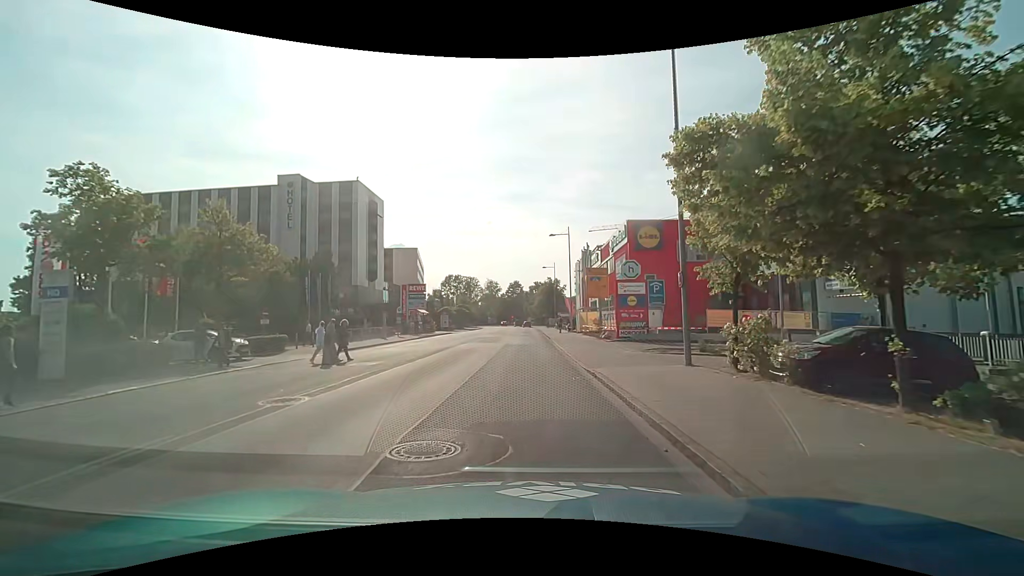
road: service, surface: asphalt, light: Day
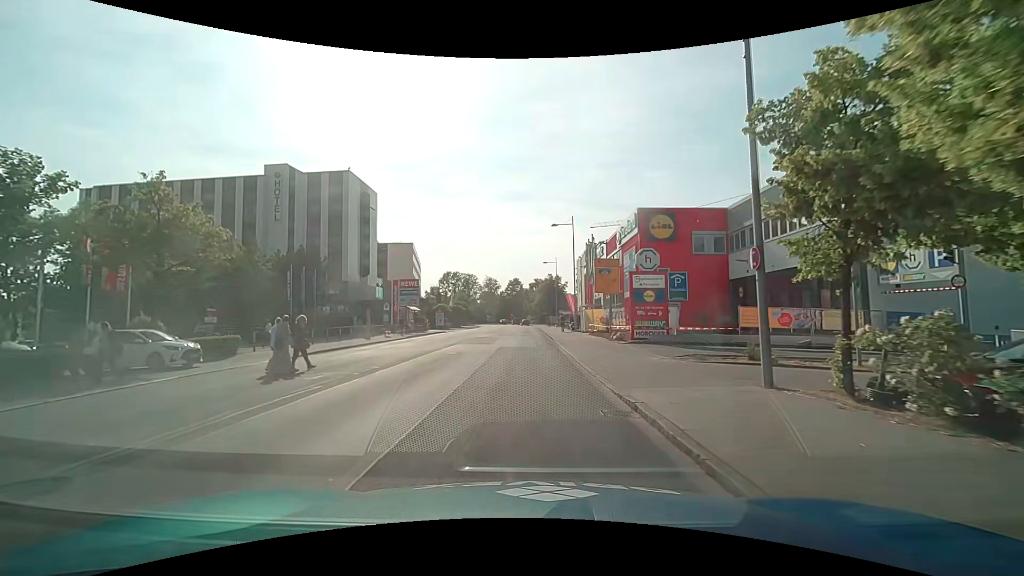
(0.0, +4.6) m; 0°
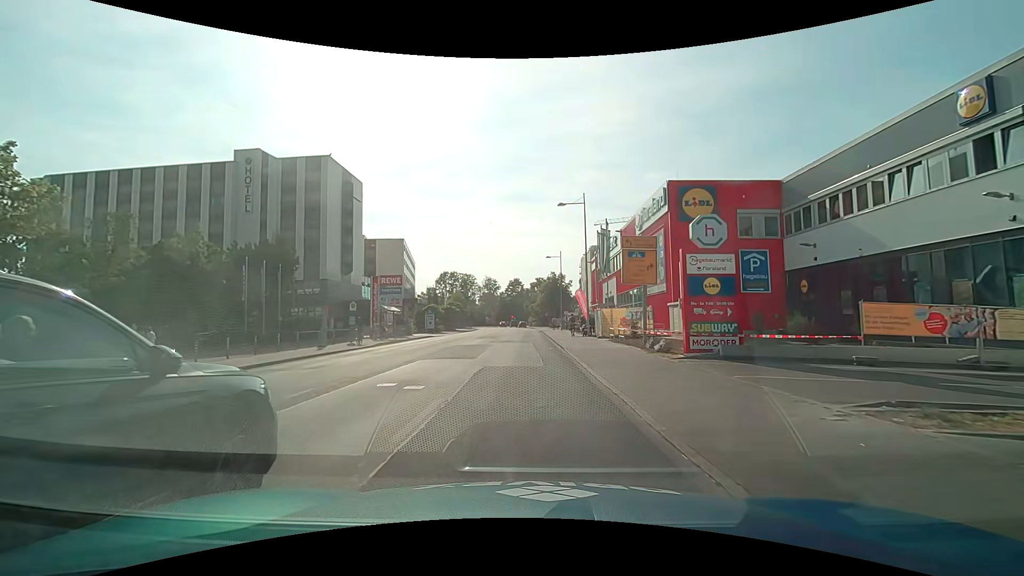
(+0.1, +9.1) m; +1°
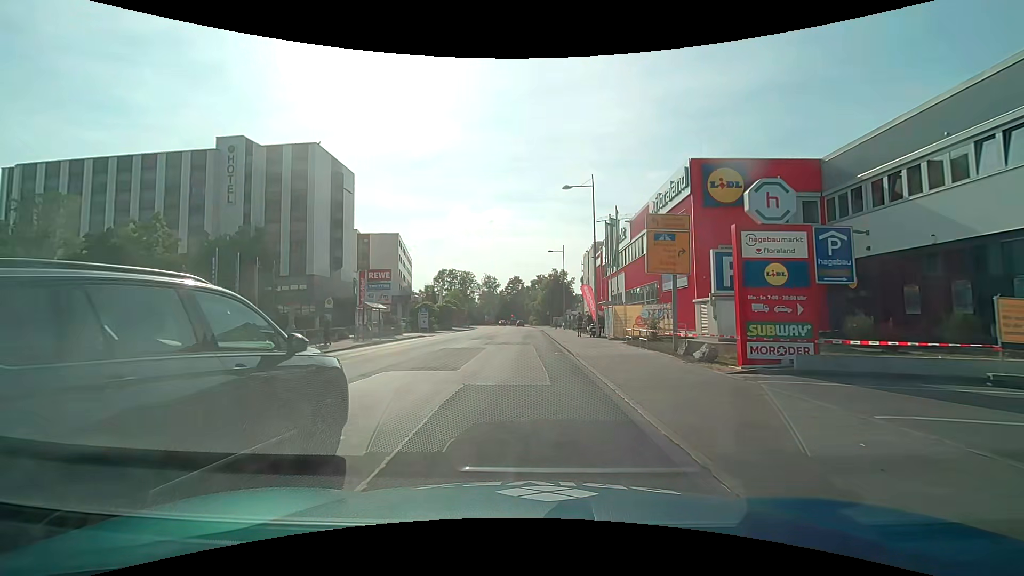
(0.0, +4.6) m; -1°
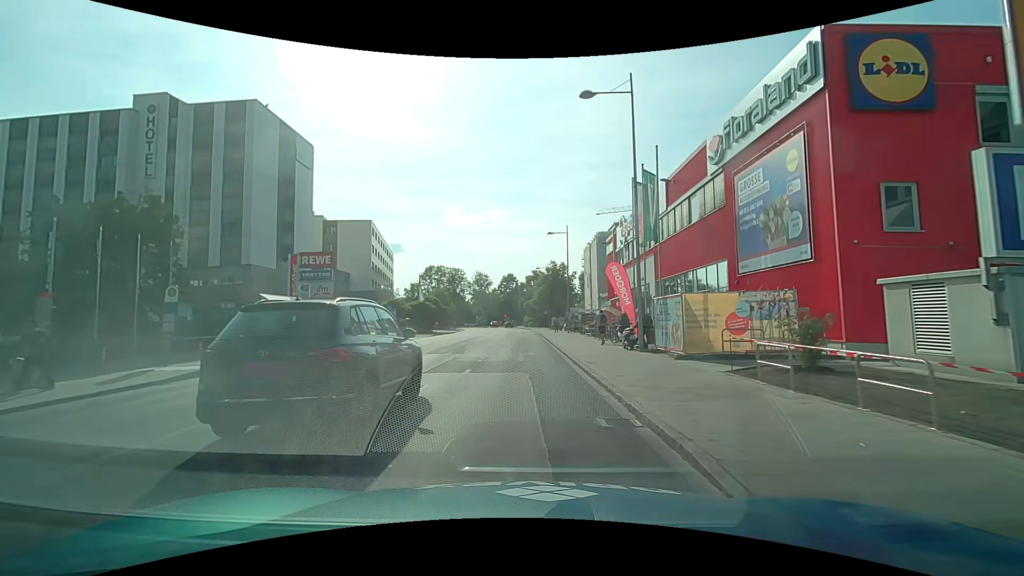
(+0.2, +14.0) m; +1°
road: residential
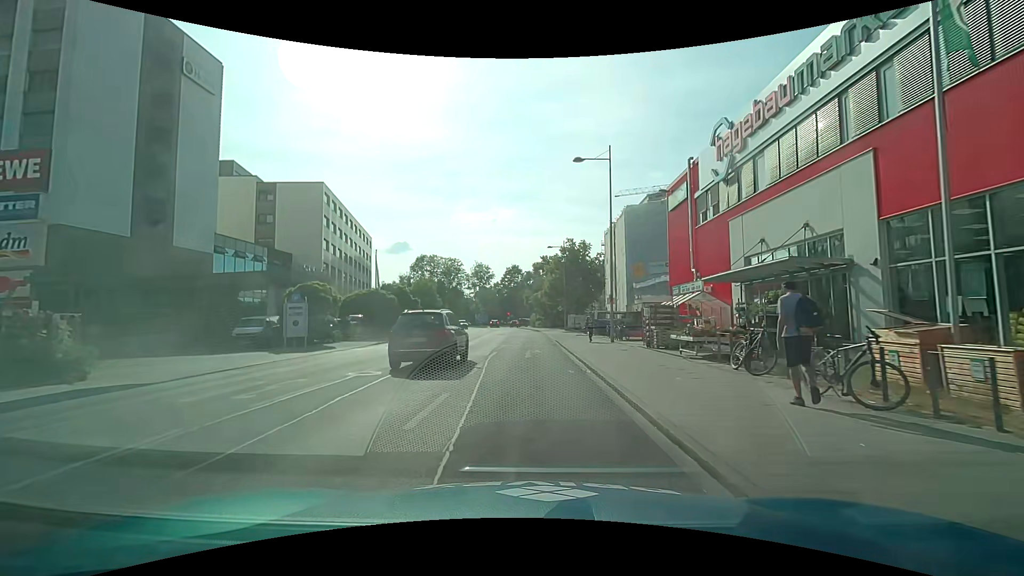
(-0.3, +22.9) m; -2°
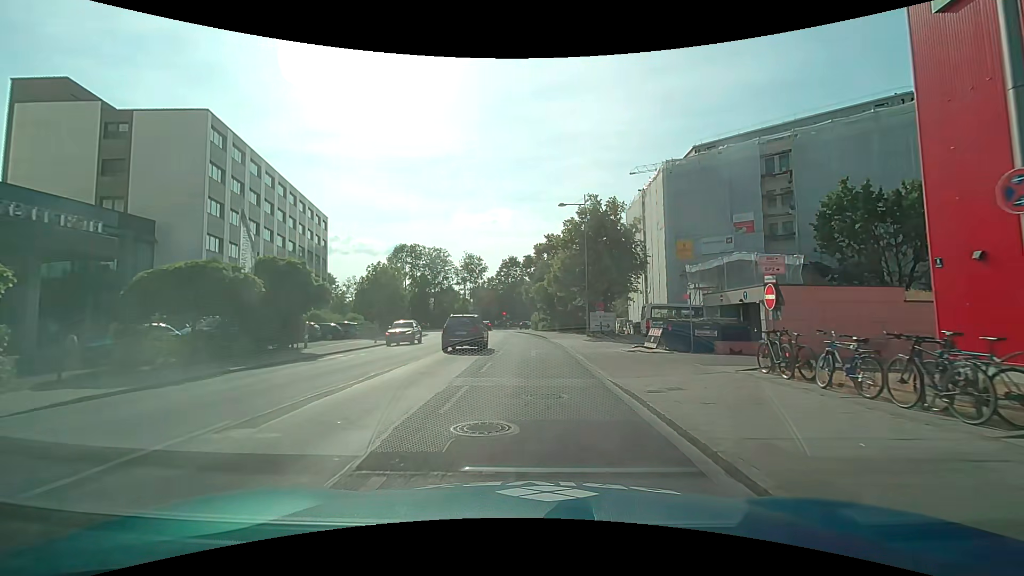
(+0.2, +22.7) m; 0°
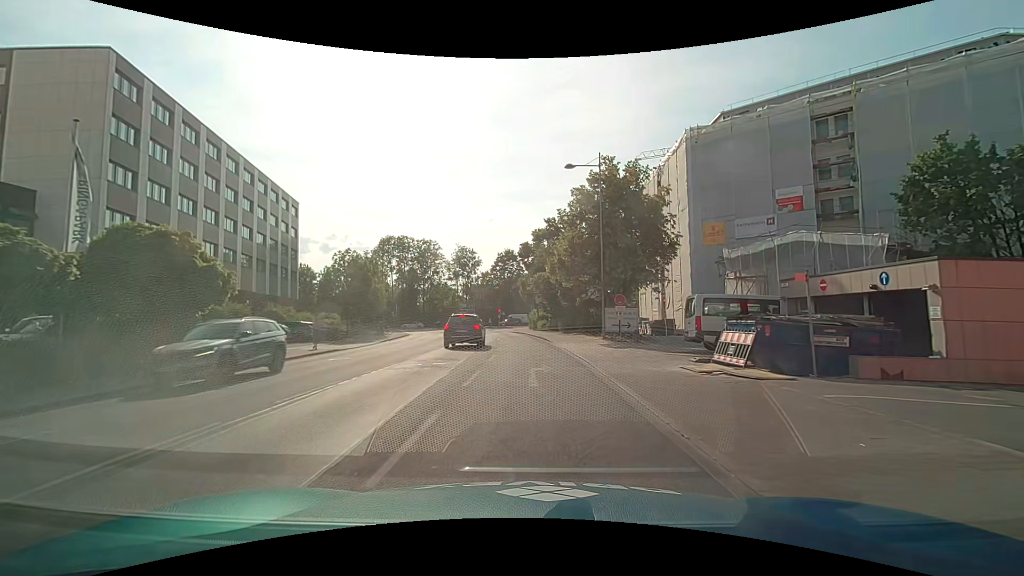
(+0.1, +9.3) m; +1°
(0, +10) (0, +20) (0, +30) (-1, +40) (-2, +50) (-3, +60) (-3, +70) (-2, +80) (+2, +89) (+8, +96) m
